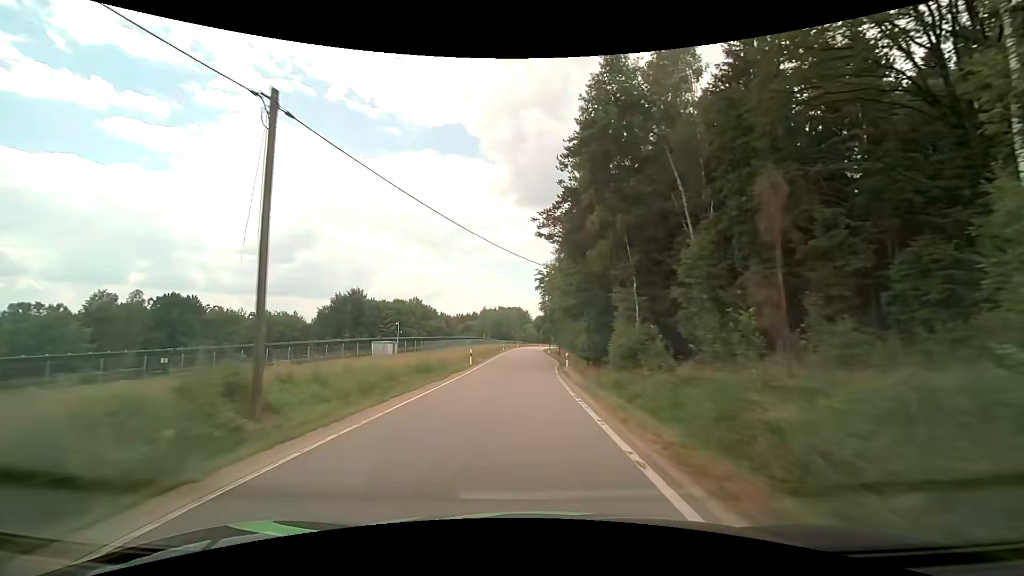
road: tertiary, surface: asphalt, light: Day
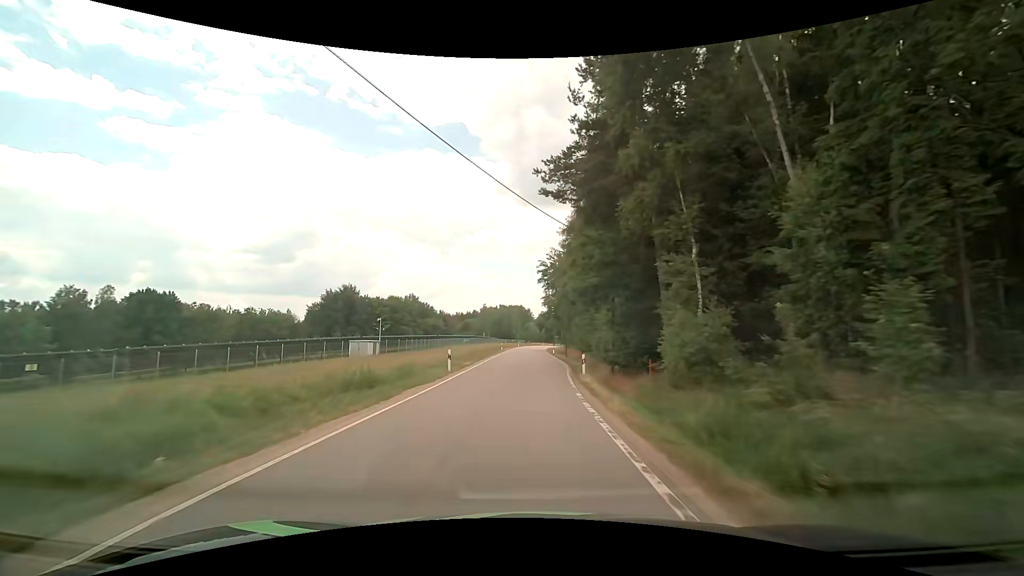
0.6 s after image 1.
(+0.1, +9.3) m; 0°
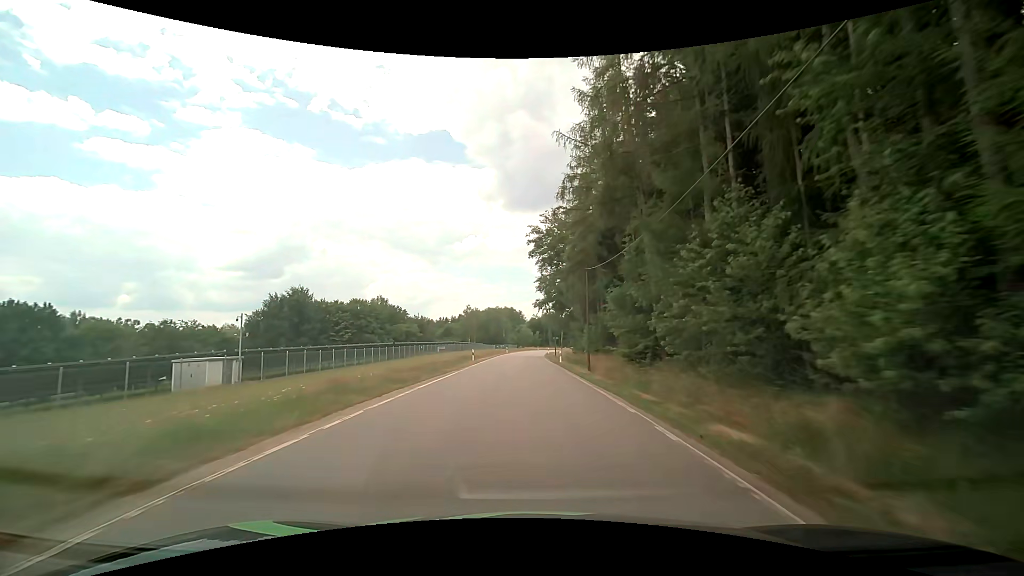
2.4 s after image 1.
(+0.1, +28.1) m; +1°
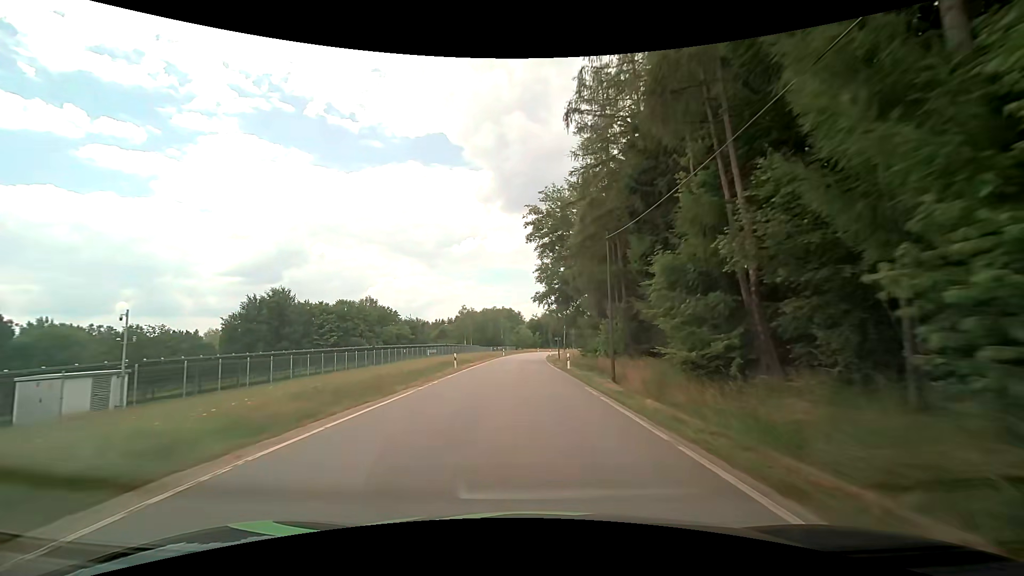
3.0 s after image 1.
(0.0, +9.4) m; 0°
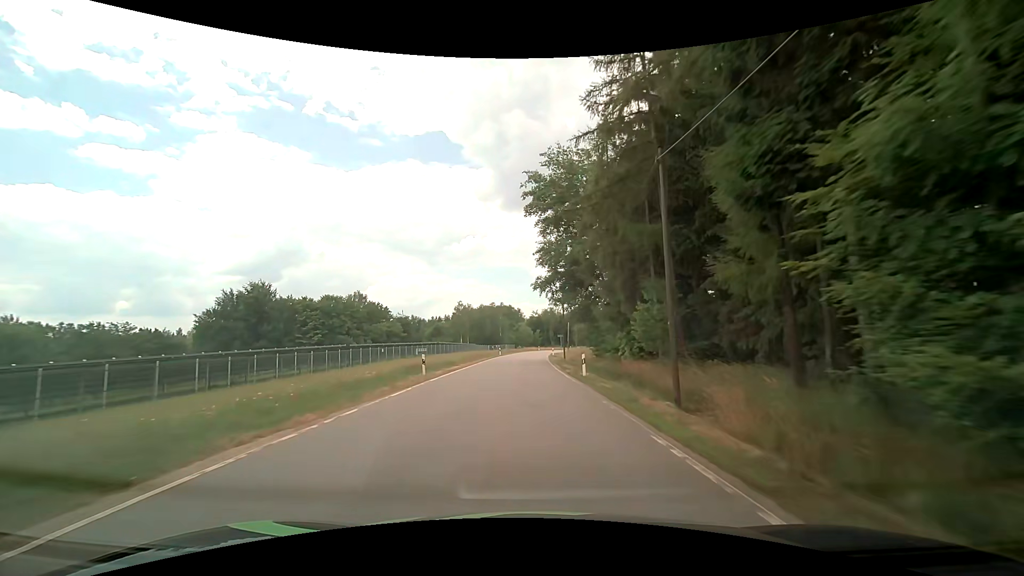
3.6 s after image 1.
(0.0, +9.3) m; 0°
